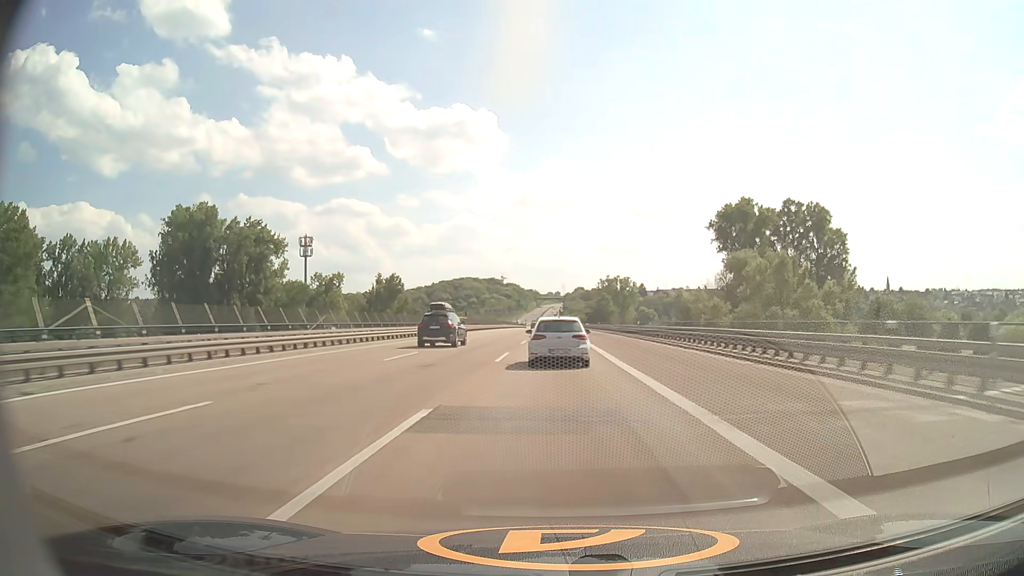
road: motorway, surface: asphalt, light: Day
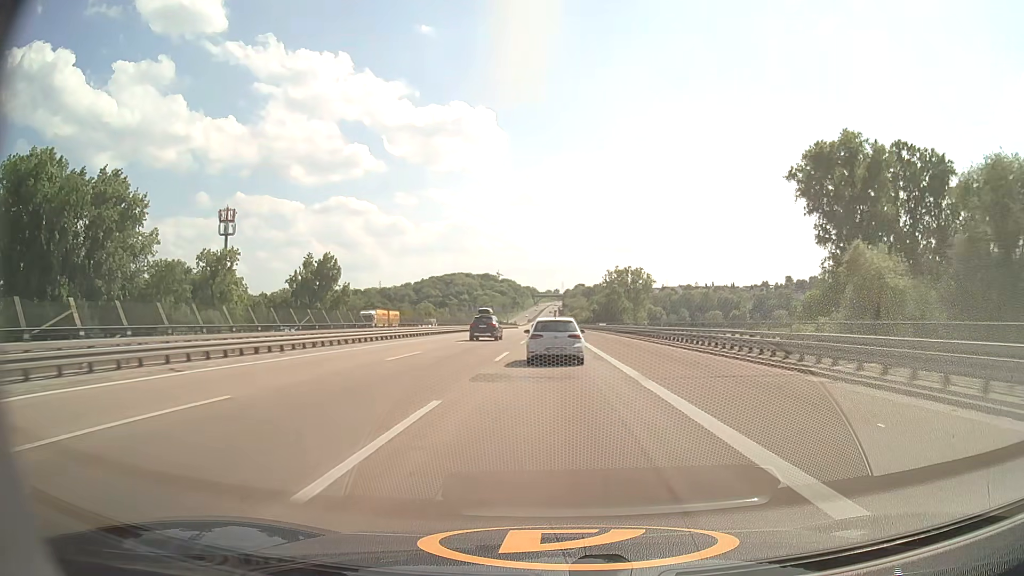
(+0.1, +53.0) m; 0°
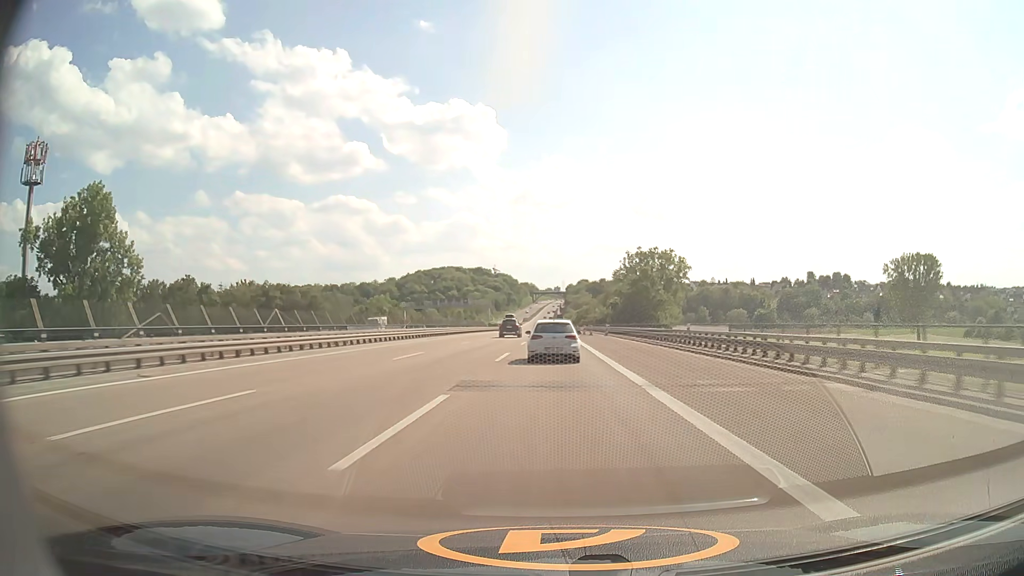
(0.0, +71.1) m; 0°
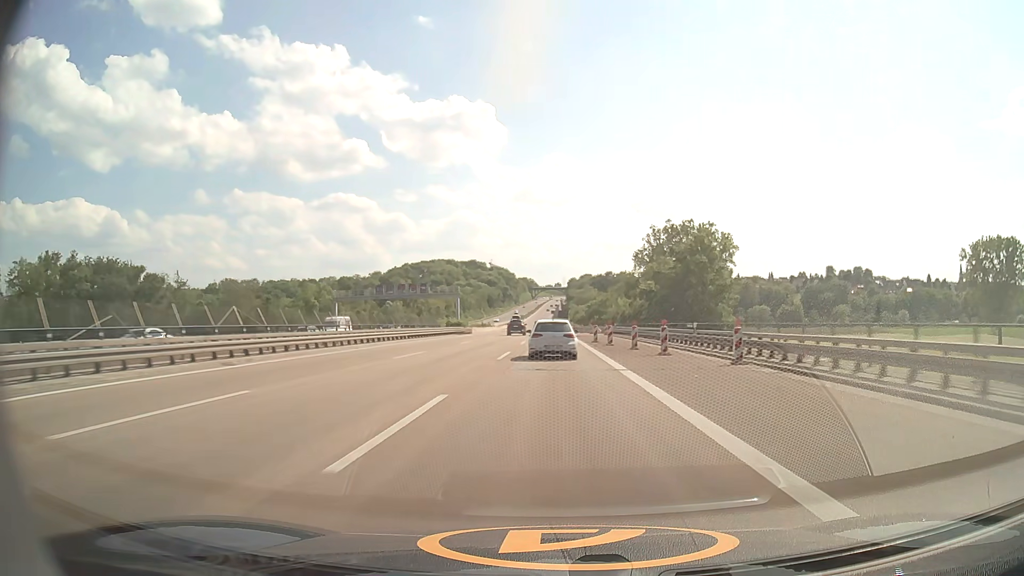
(0.0, +53.9) m; 0°
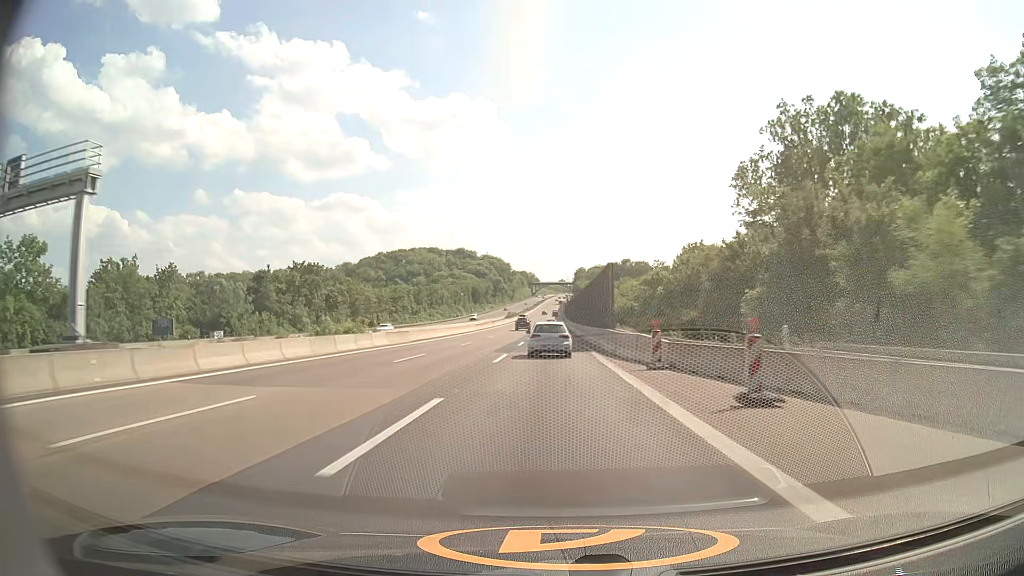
(-0.2, +91.1) m; 0°
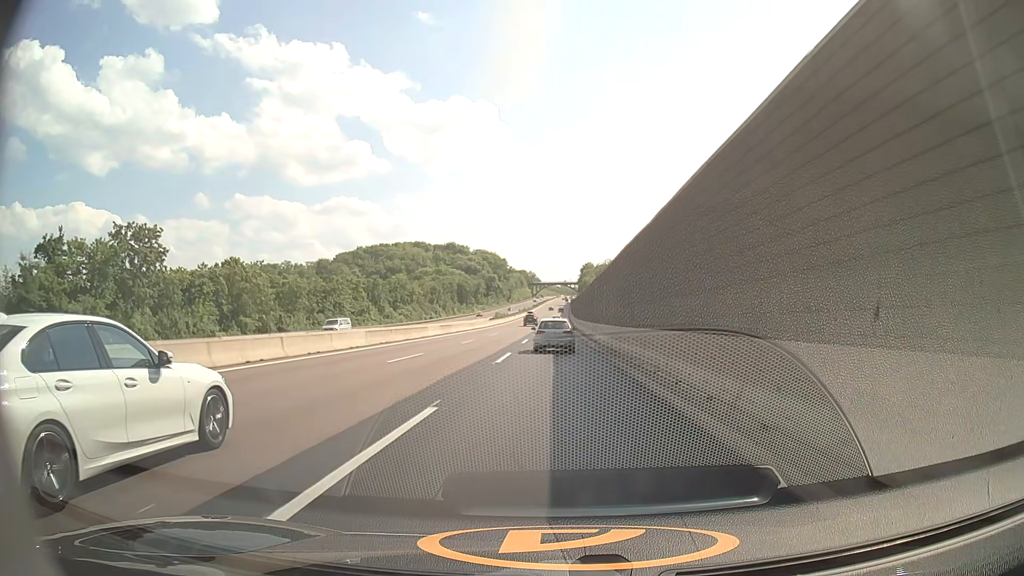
(-0.3, +55.2) m; 0°
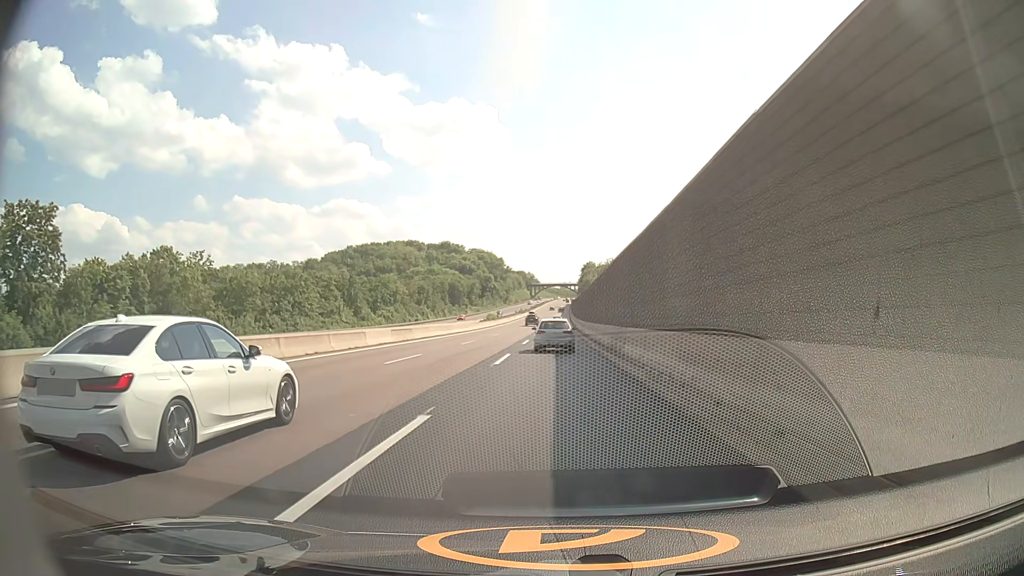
(0.0, +18.5) m; 0°
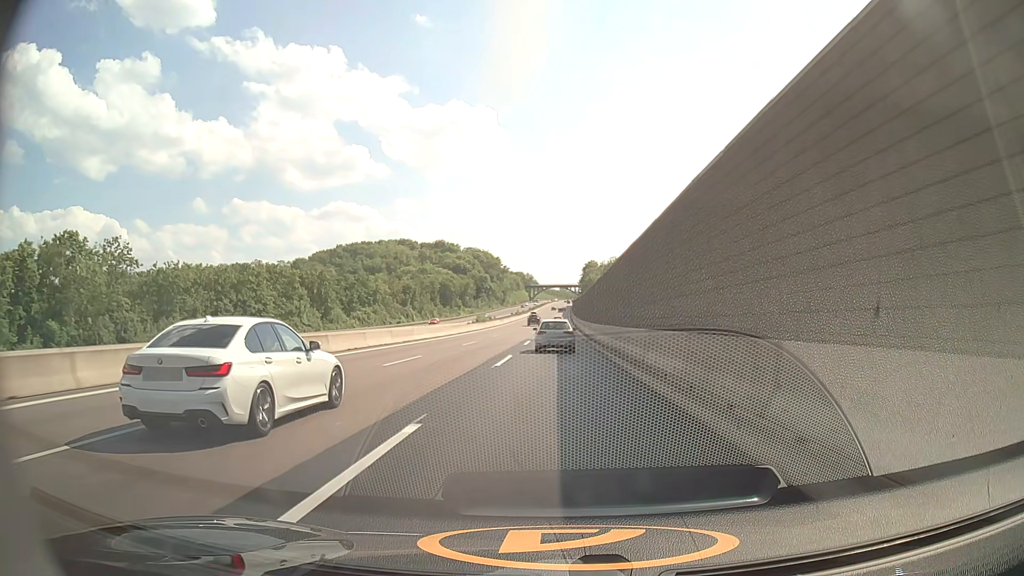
(0.0, +18.5) m; 0°
(0, +10) (0, +20) (0, +30) (0, +40) (0, +50) (0, +60) (0, +70) (0, +80) (0, +90) (0, +100) m
